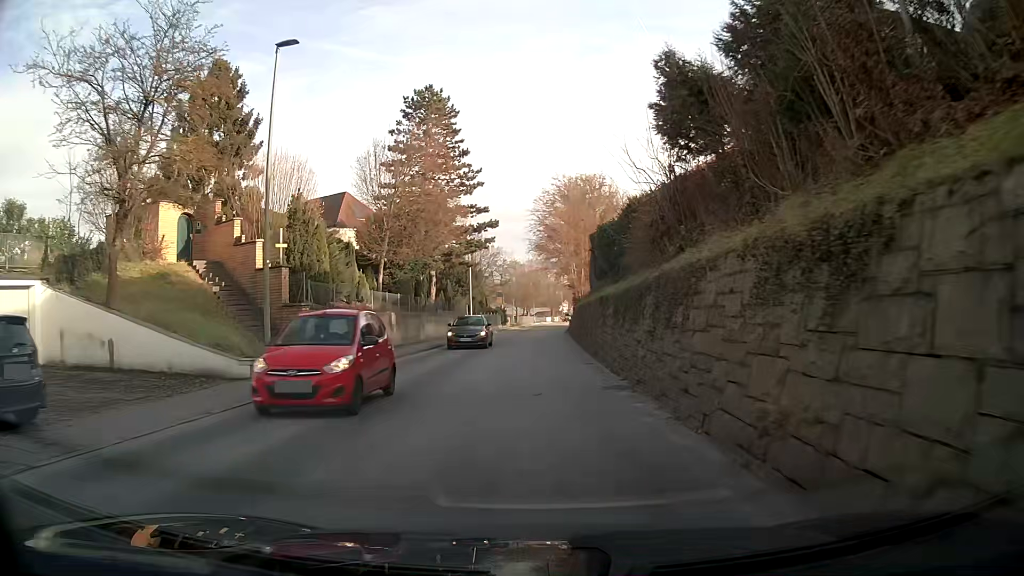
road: tertiary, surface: asphalt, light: Day
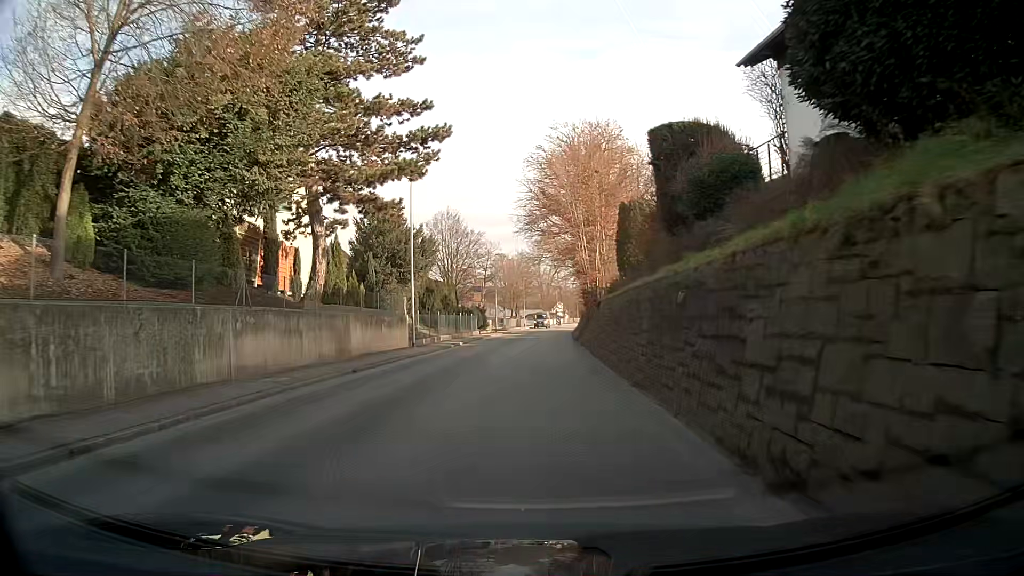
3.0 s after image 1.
(+0.3, +24.0) m; +2°
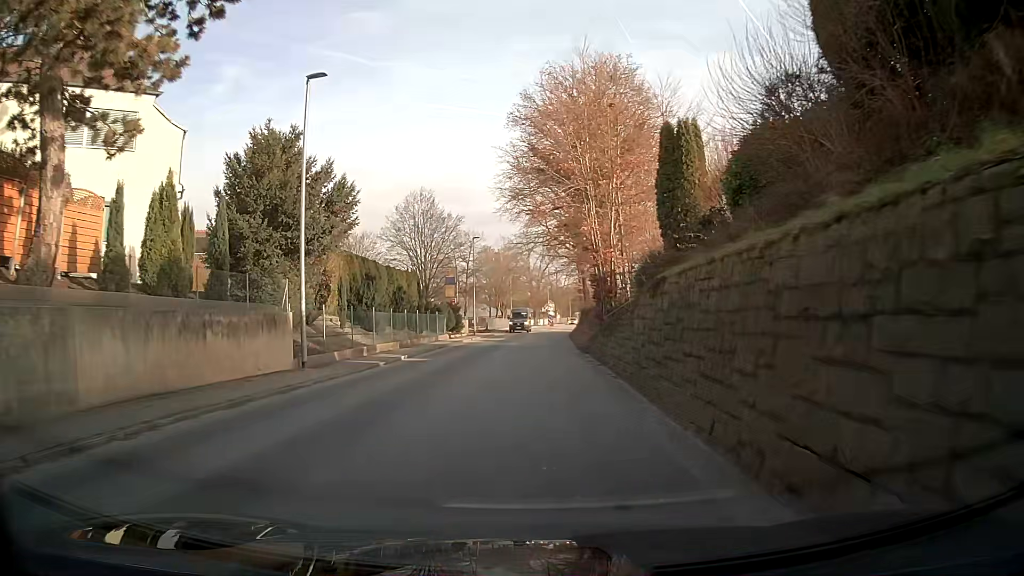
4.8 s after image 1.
(+0.2, +14.3) m; +1°
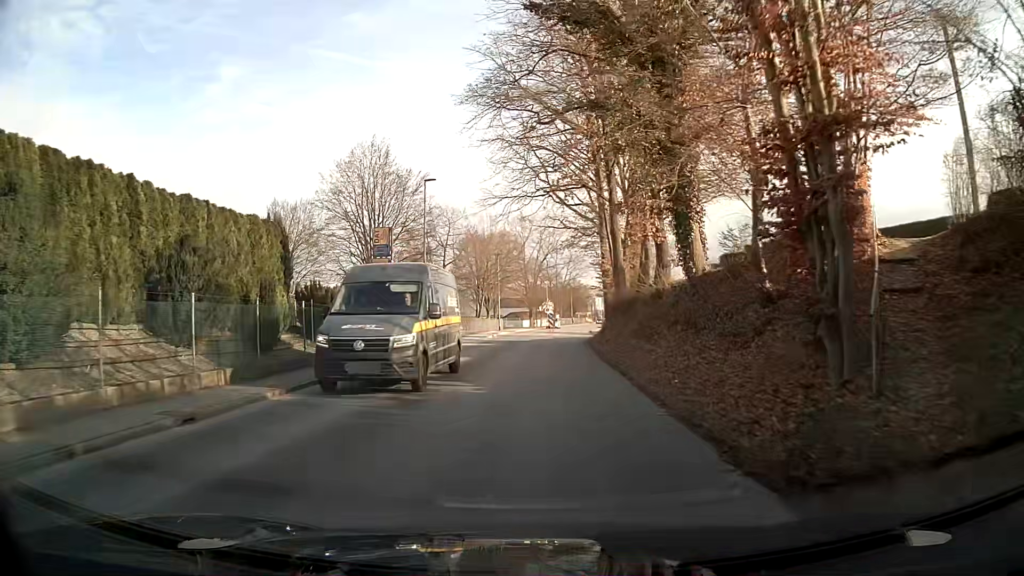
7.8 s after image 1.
(+0.1, +24.0) m; 0°
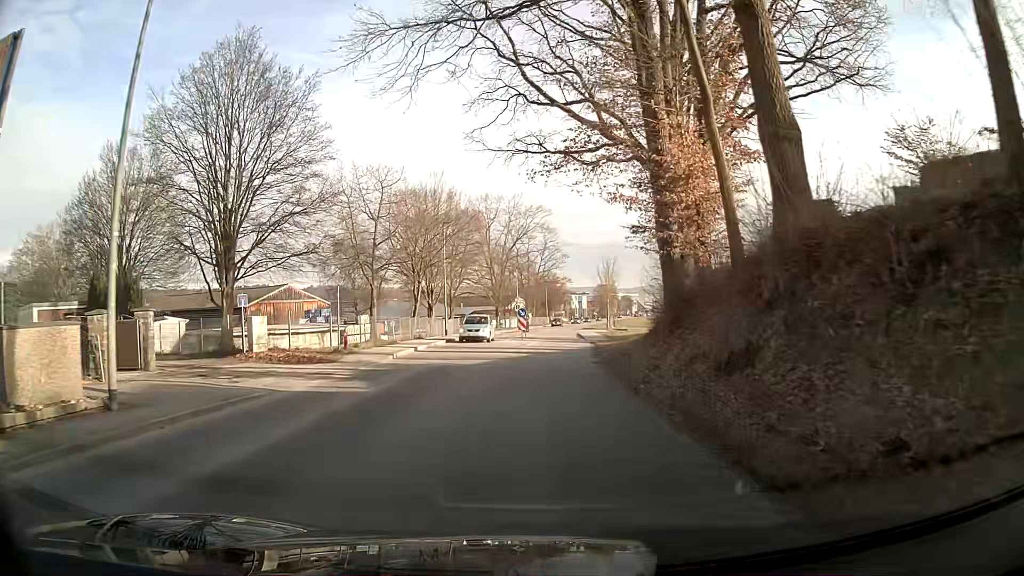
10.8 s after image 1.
(+0.5, +23.9) m; +2°
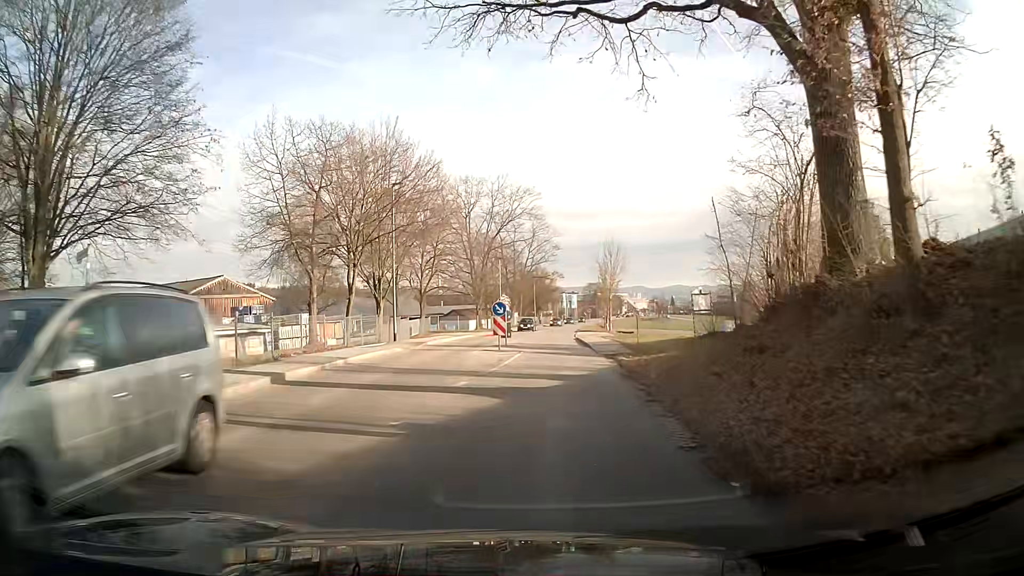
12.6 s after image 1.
(+0.1, +14.4) m; +1°
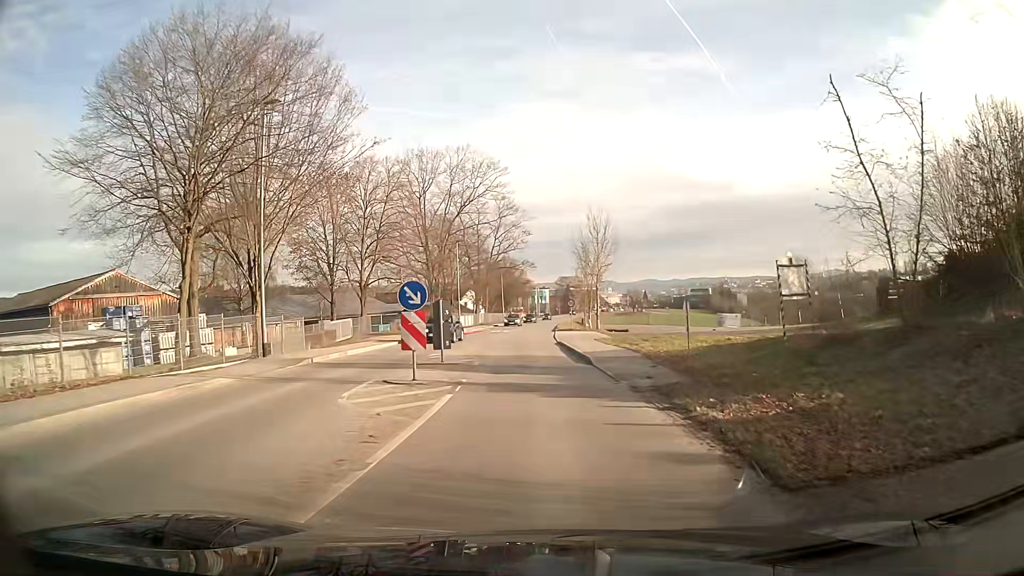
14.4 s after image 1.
(+0.4, +14.3) m; +3°
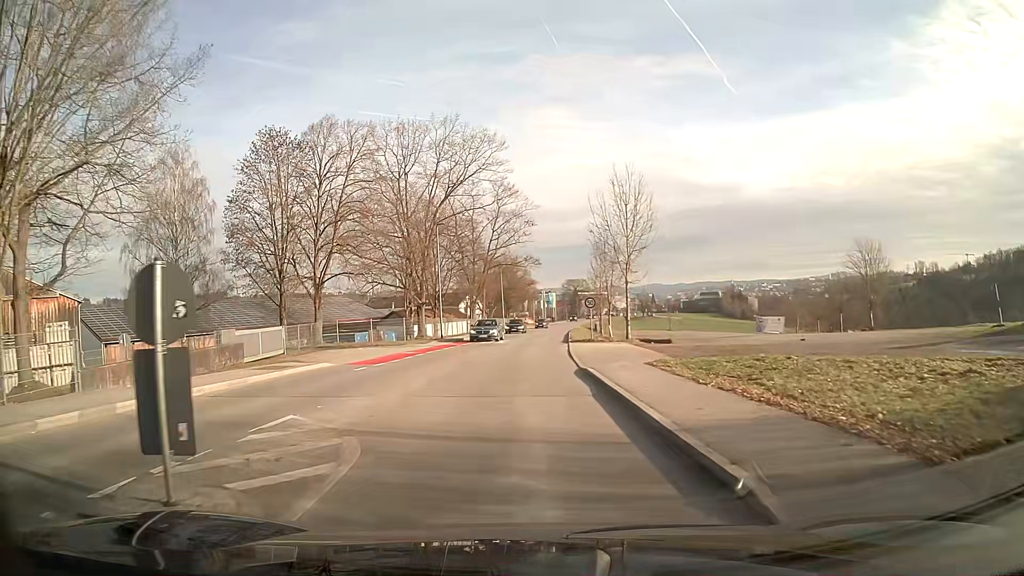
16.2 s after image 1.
(0.0, +10.8) m; -1°
